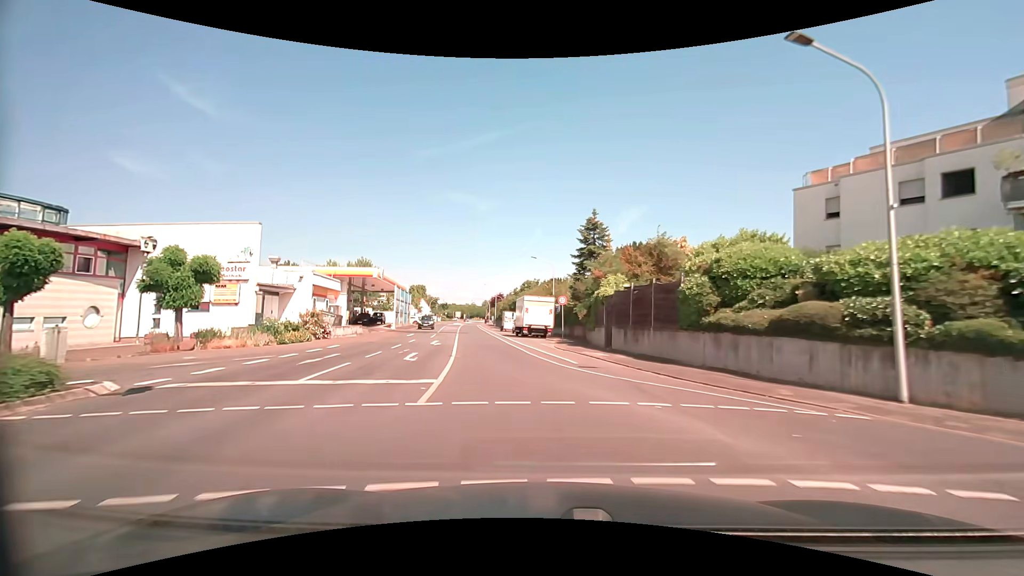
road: tertiary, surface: asphalt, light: Day
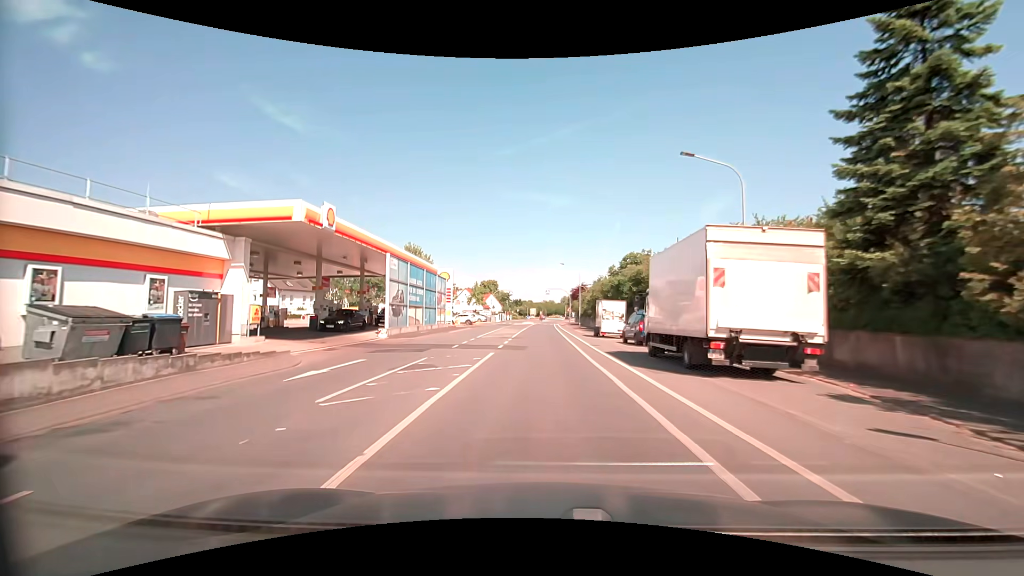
(-3.3, +29.9) m; -9°
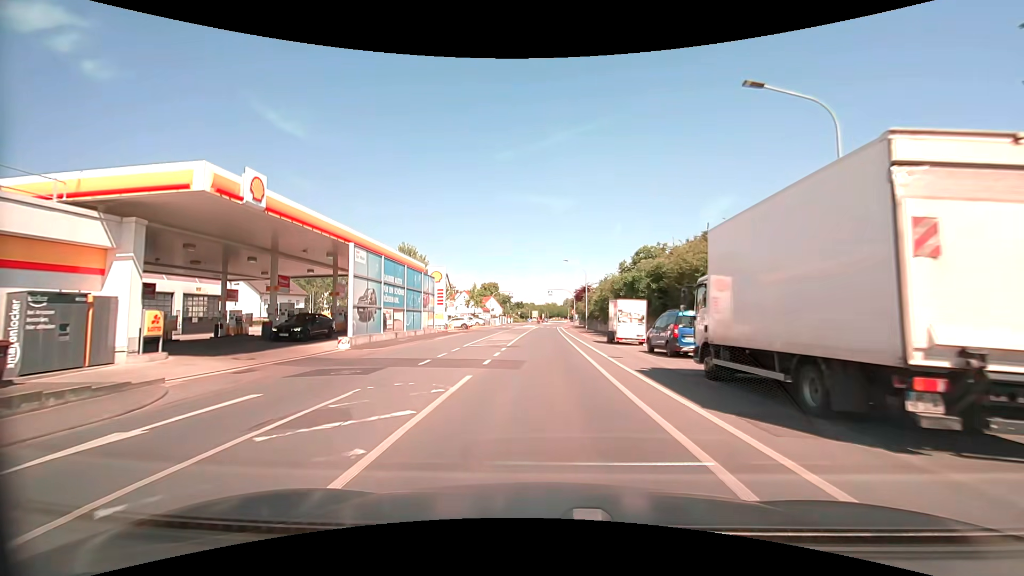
(0.0, +6.1) m; 0°
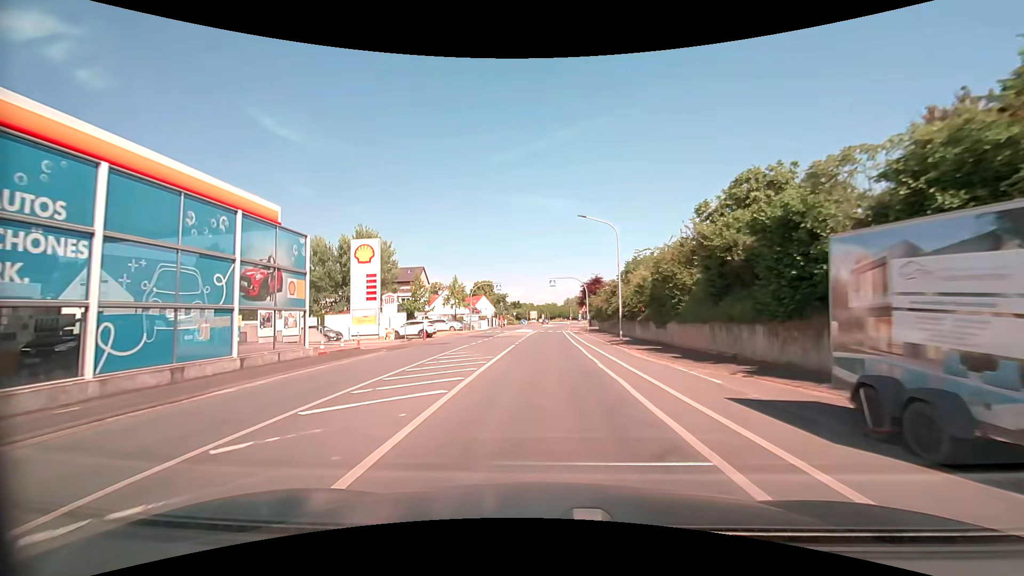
(-0.2, +23.7) m; 0°
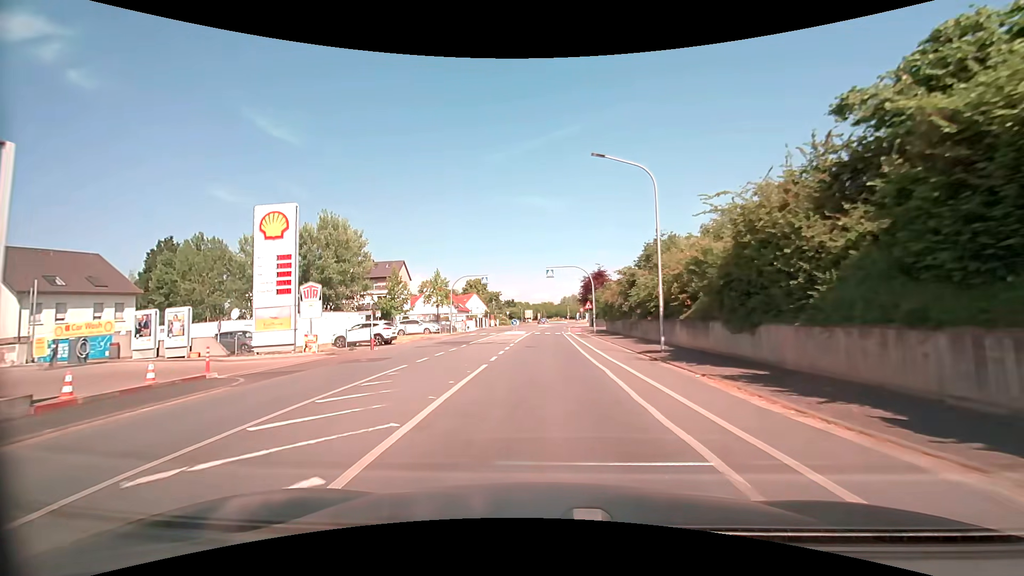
(+0.1, +11.4) m; 0°
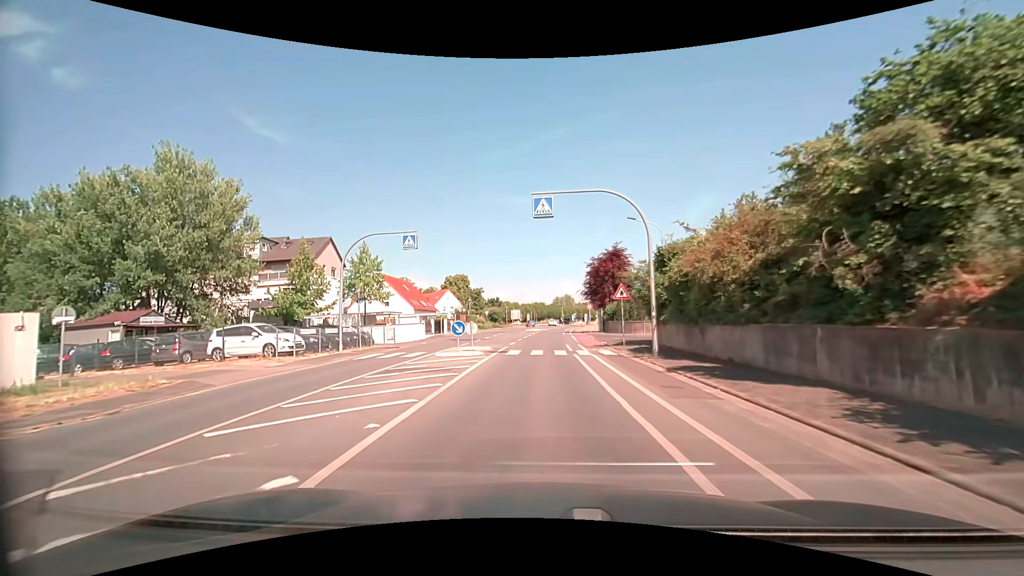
(+0.2, +27.5) m; +1°
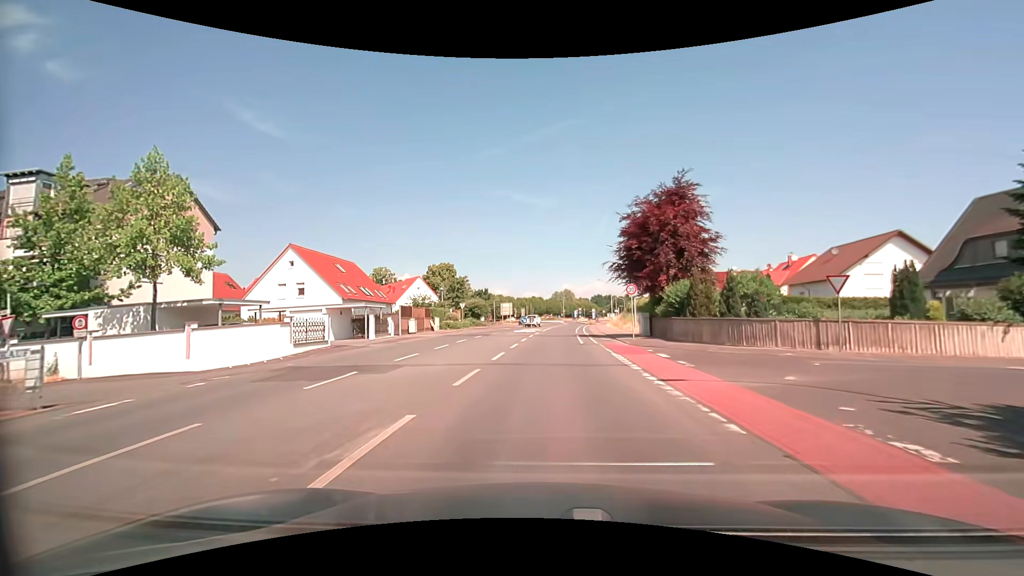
(-0.2, +25.9) m; 0°
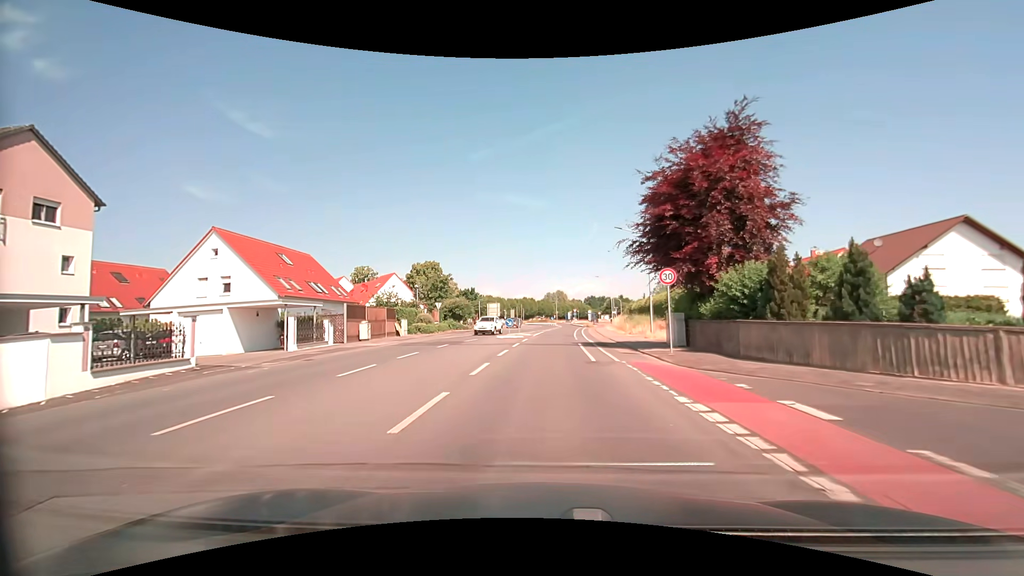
(+0.1, +10.0) m; +1°
(0, +10) (0, +20) (+1, +30) (+1, +40) (+2, +50) (+2, +60) (+3, +70) (+4, +80) (+5, +90) (+4, +100) m
